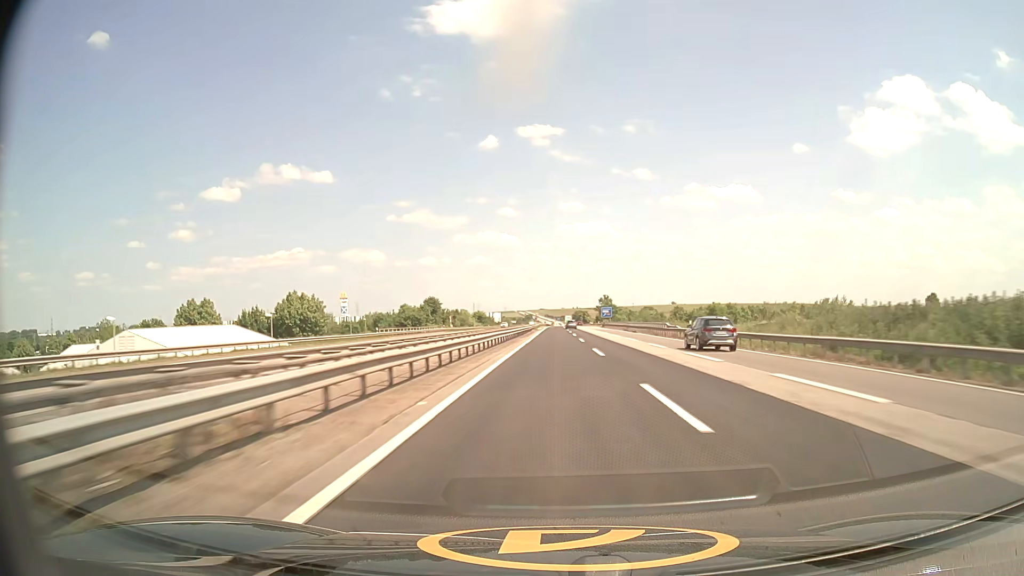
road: motorway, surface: asphalt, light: Day
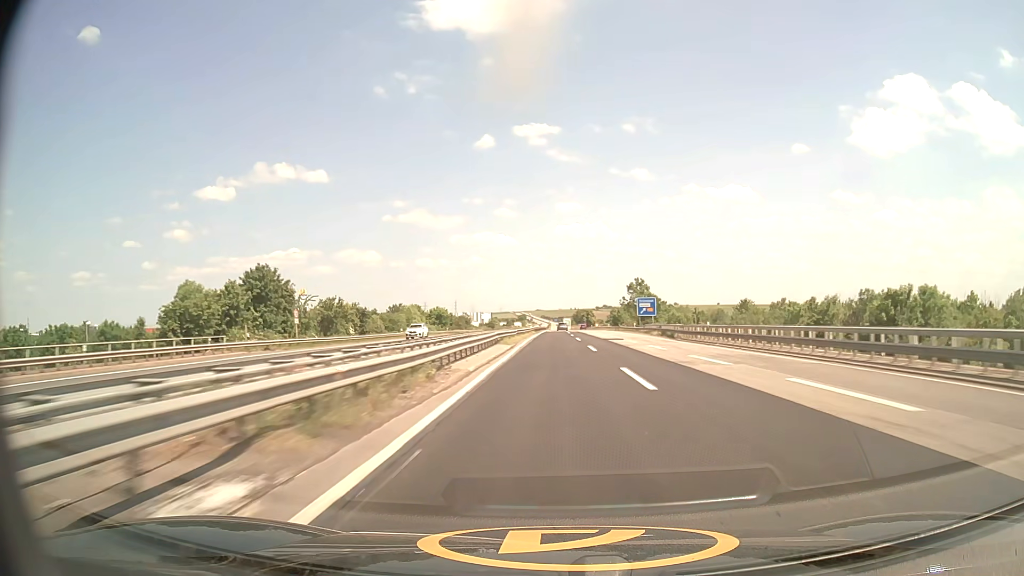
(+0.2, +84.7) m; 0°
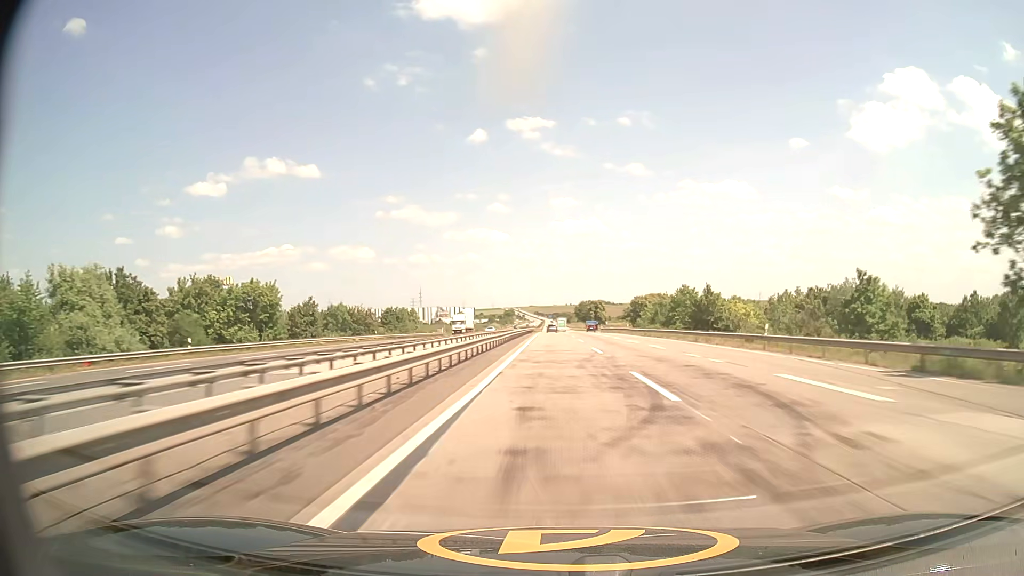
(+0.2, +105.8) m; 0°
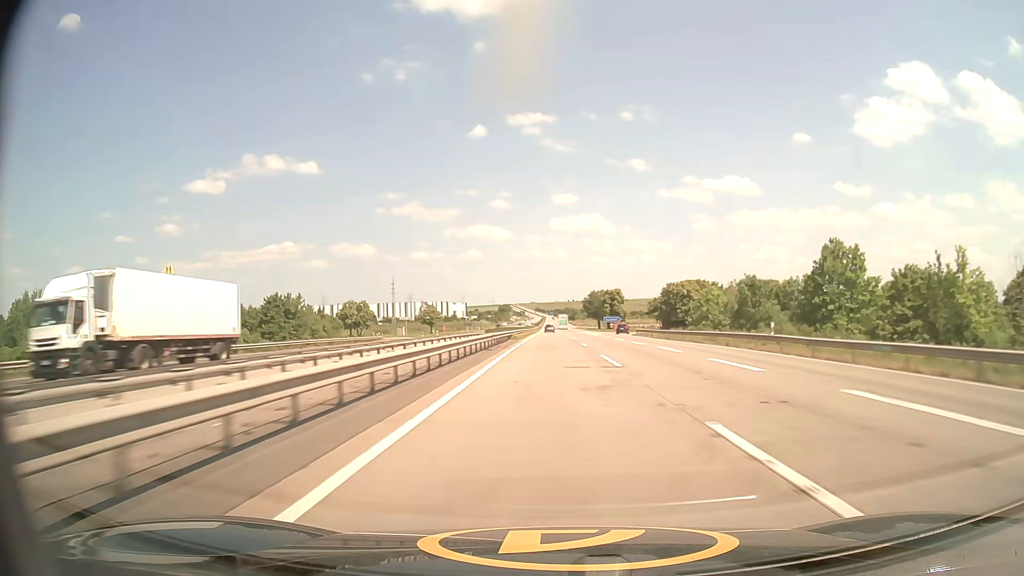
(+0.2, +63.7) m; 0°
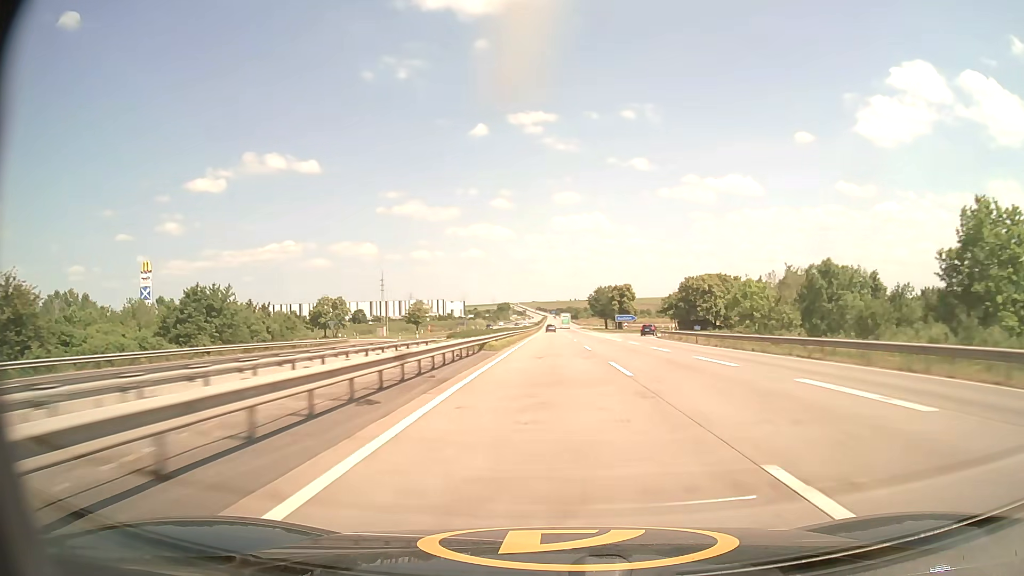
(0.0, +21.3) m; 0°
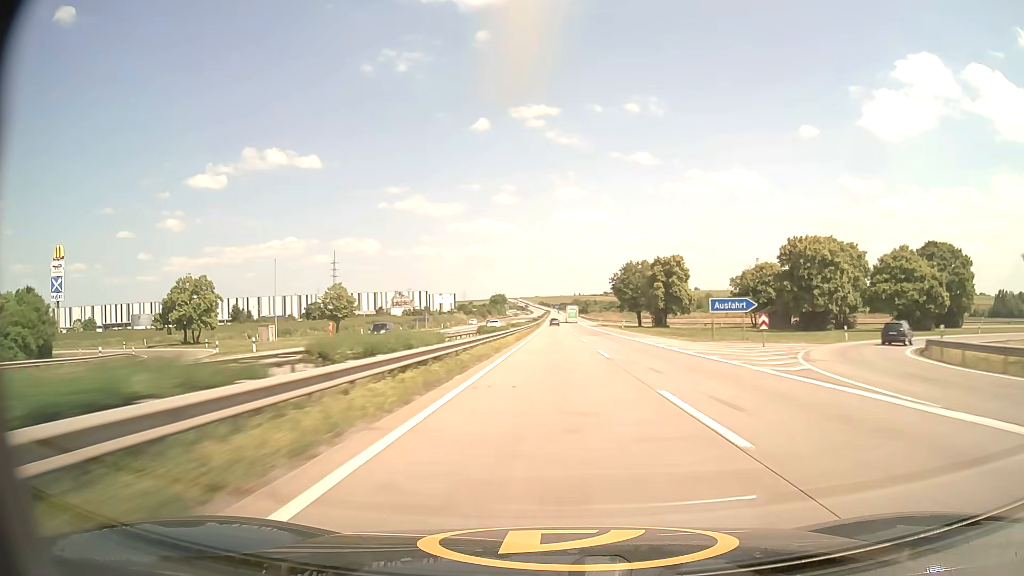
(-0.2, +64.2) m; 0°
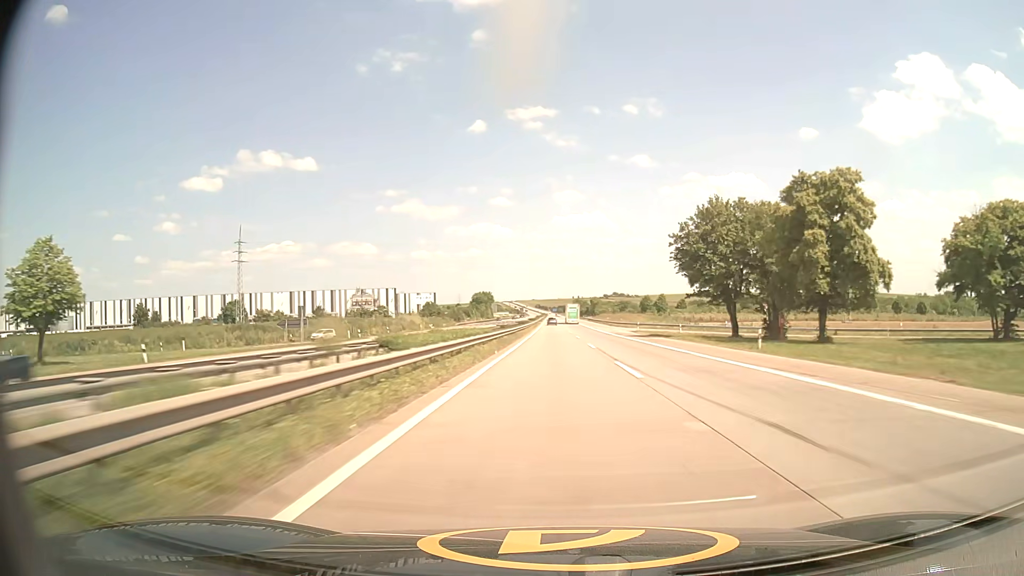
(+0.1, +64.6) m; 0°
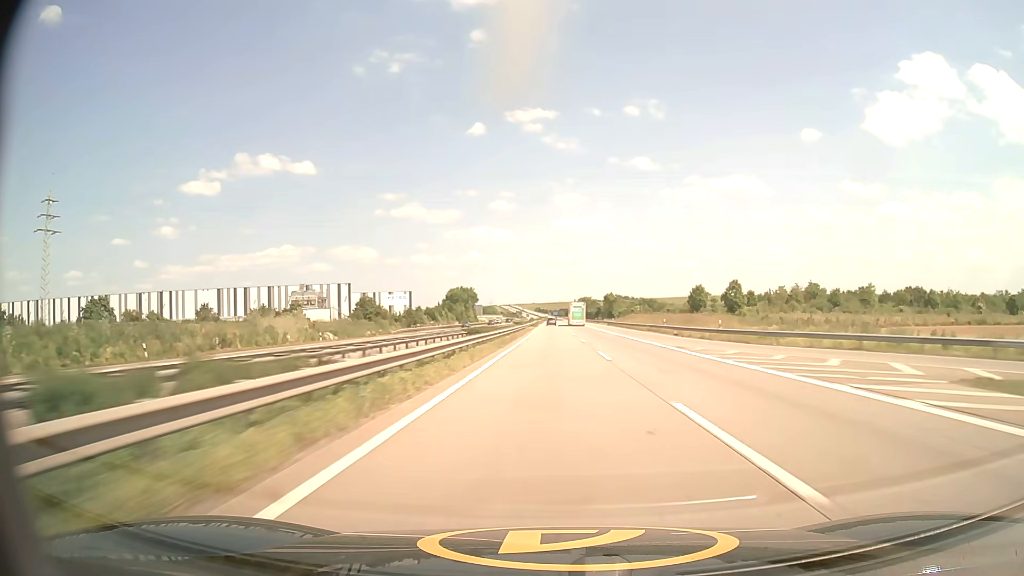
(0.0, +64.9) m; 0°
(0, +10) (0, +20) (0, +30) (0, +40) (0, +50) (0, +60) (0, +70) (0, +80) (0, +90) (0, +100) m
